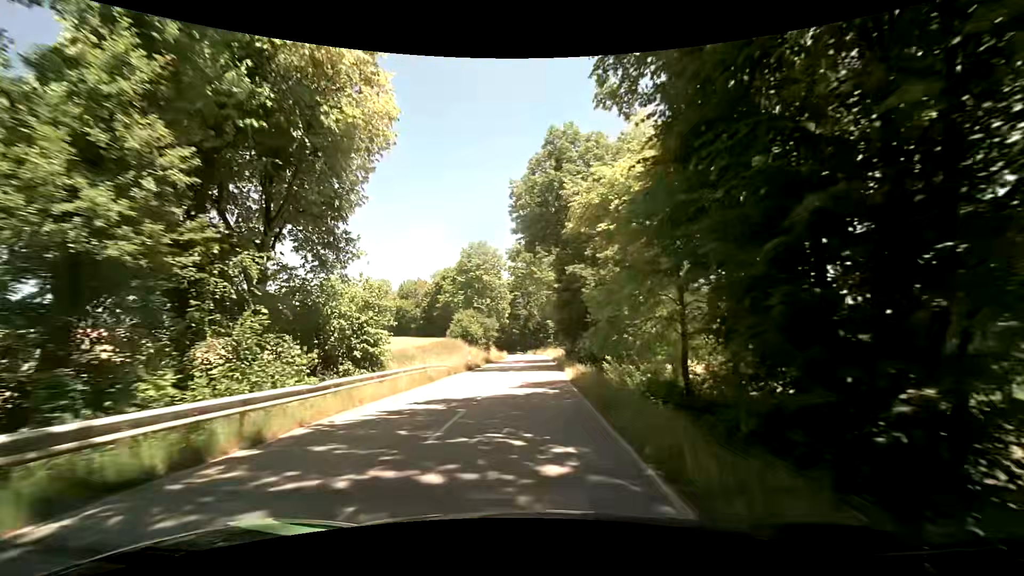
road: tertiary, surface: asphalt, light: Day
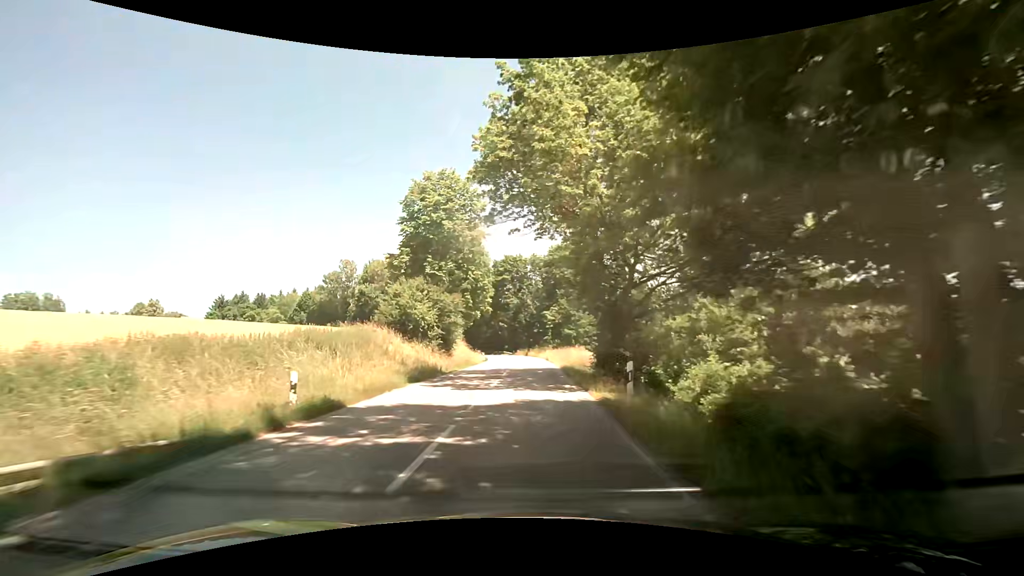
(+0.1, +28.6) m; +1°
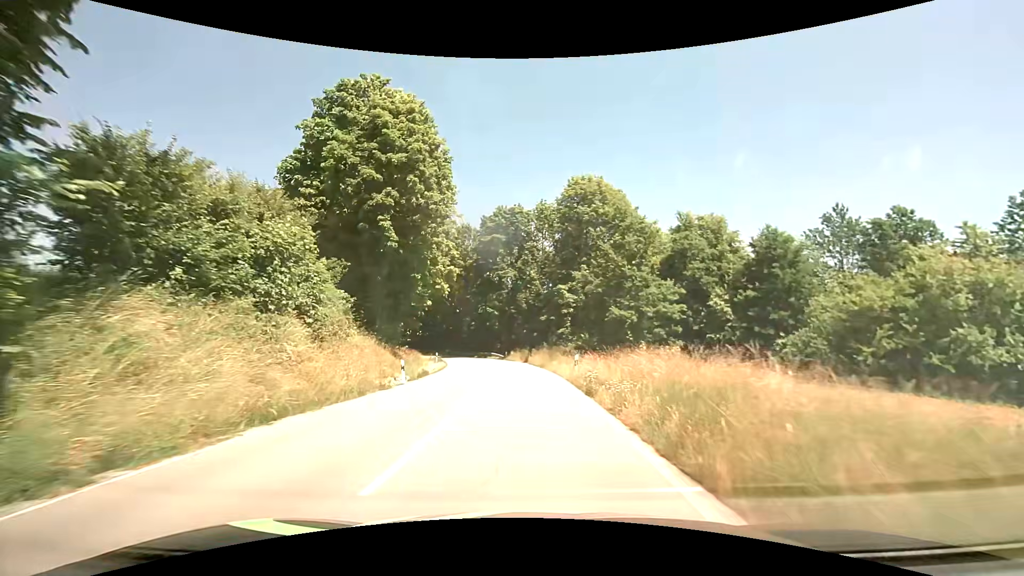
(+0.2, +37.2) m; 0°
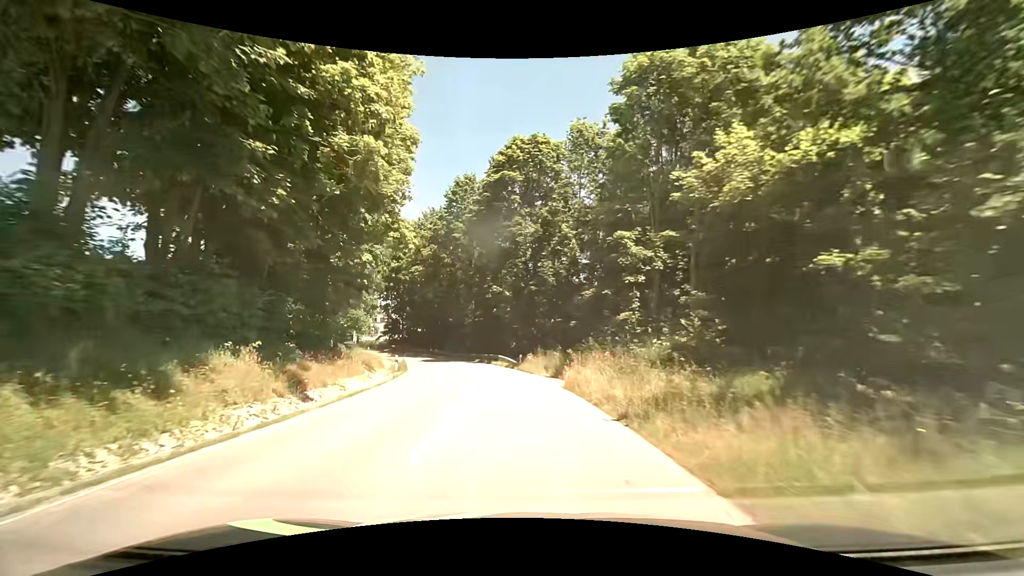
(-0.4, +23.6) m; -3°
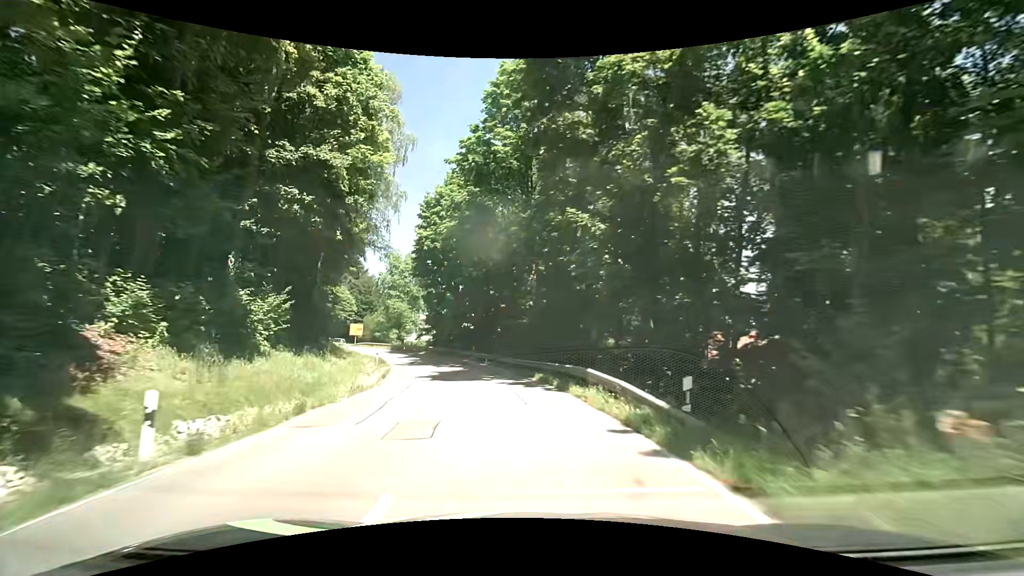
(-1.6, +24.1) m; -9°
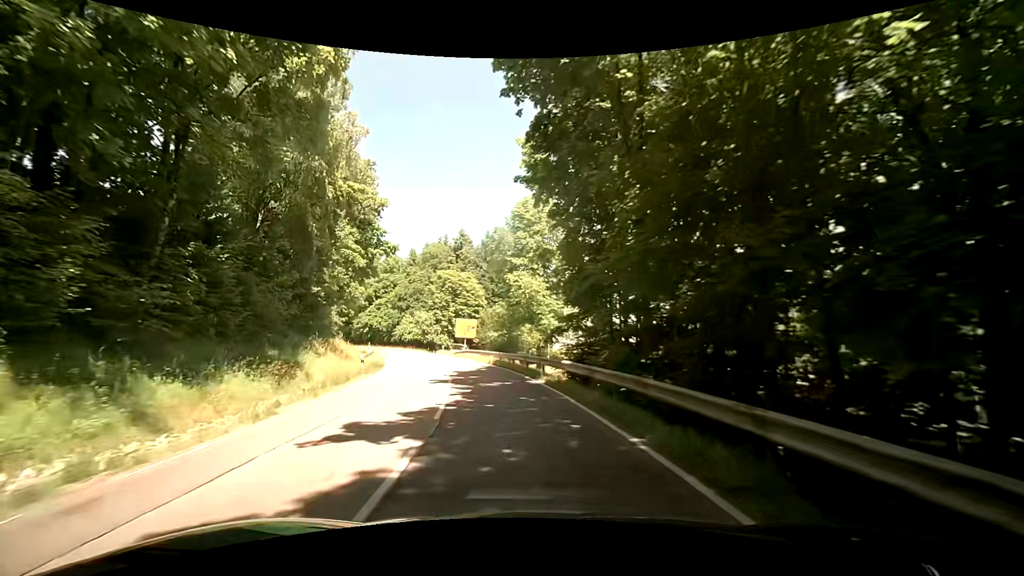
(-6.1, +40.9) m; -19°
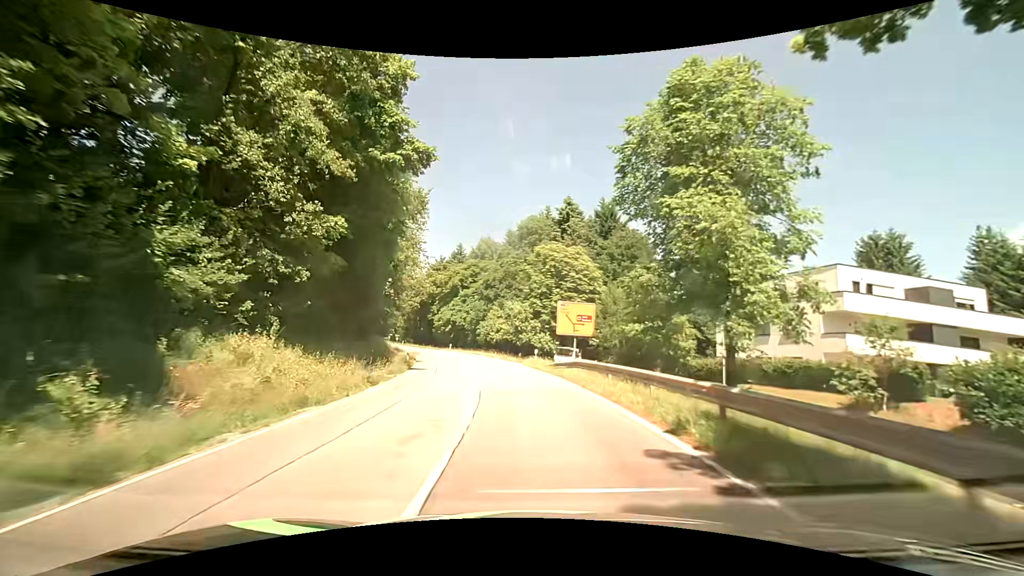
(-2.7, +25.0) m; -12°
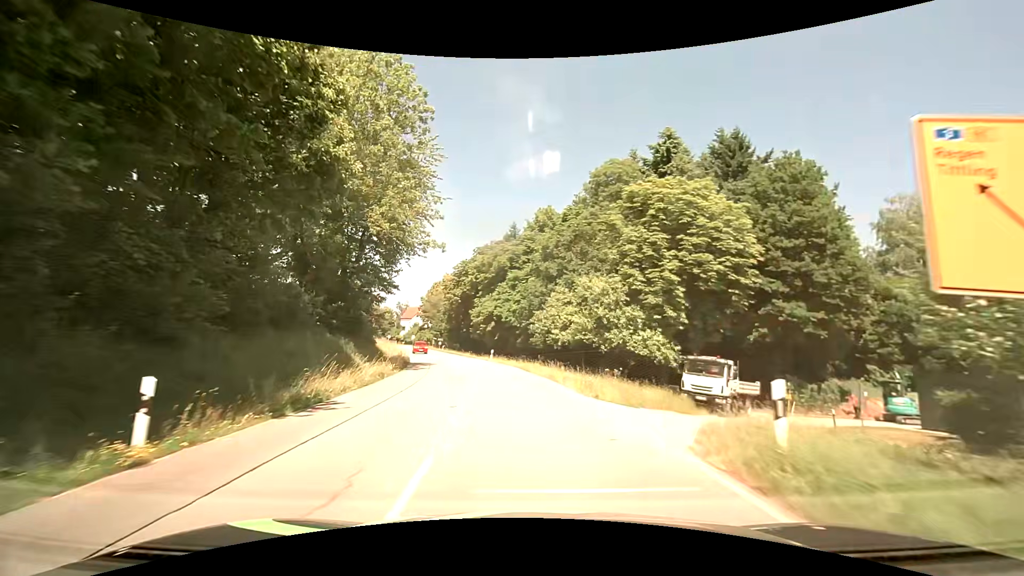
(-1.9, +25.3) m; -8°
(0, +10) (-1, +20) (-2, +30) (-4, +40) (-7, +49) (-10, +59) (-12, +69) (-15, +78) (-18, +88) (-21, +97) m
